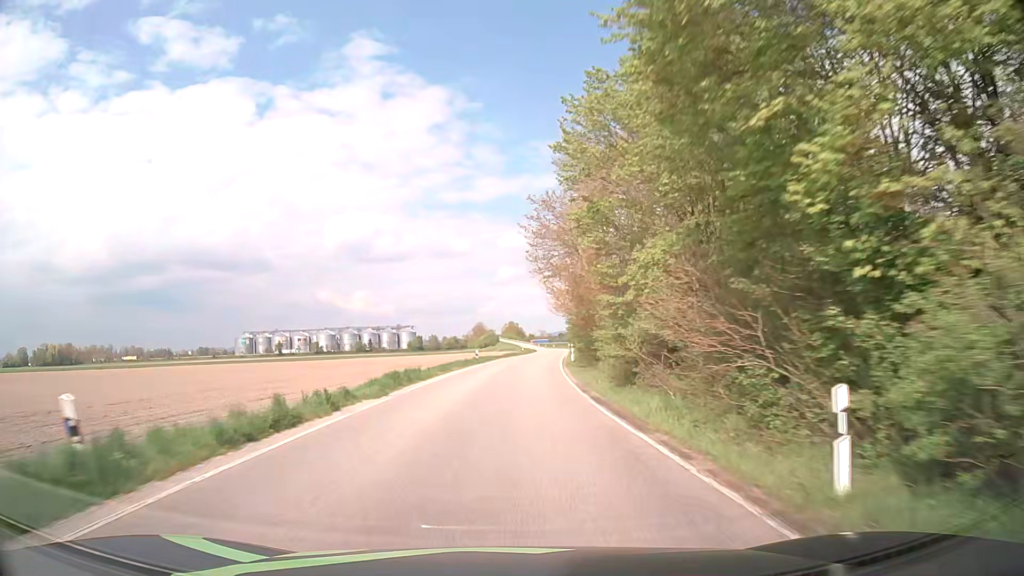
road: secondary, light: Day
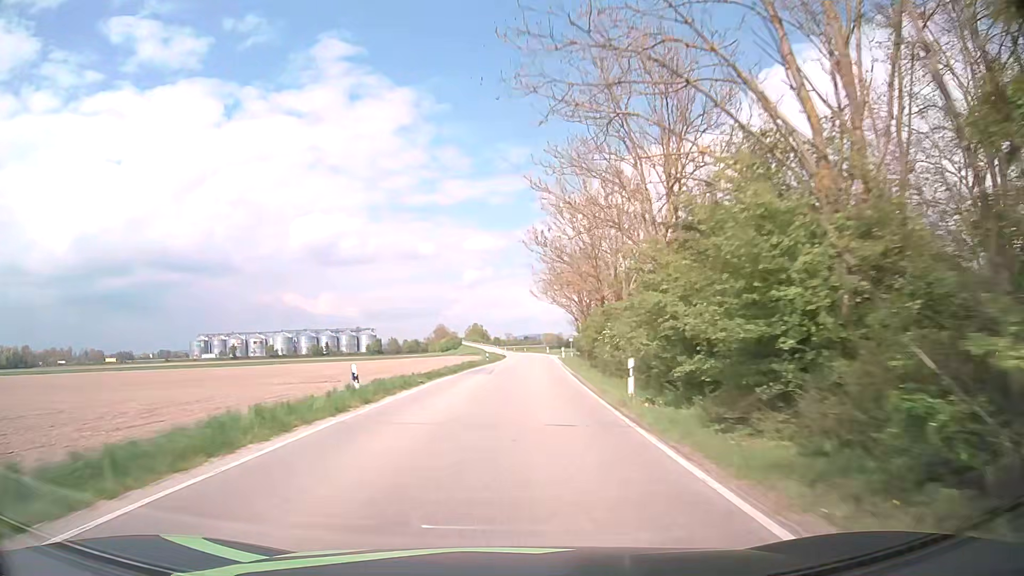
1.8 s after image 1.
(+0.7, +32.5) m; +2°
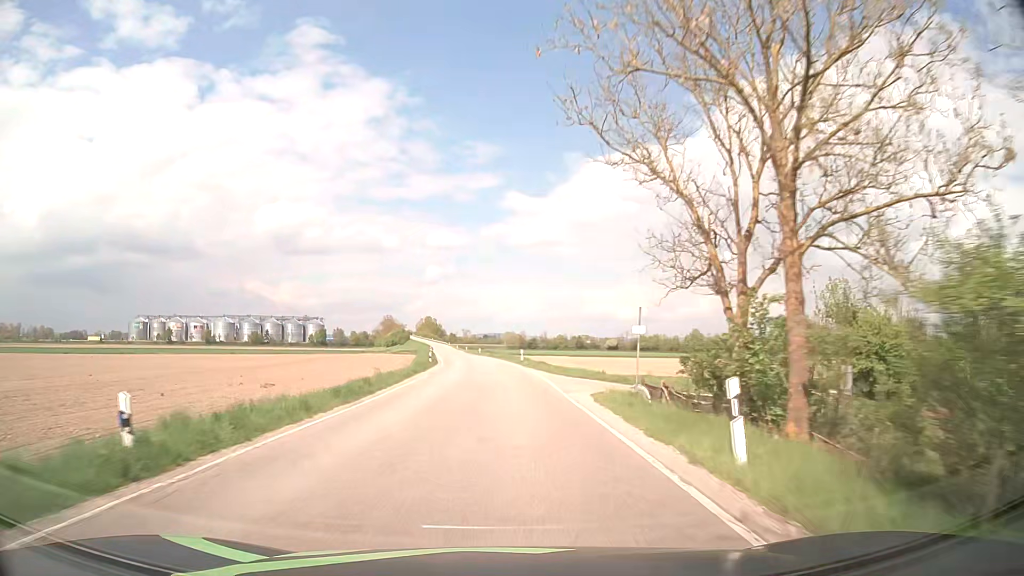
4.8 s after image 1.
(+2.5, +54.0) m; +4°
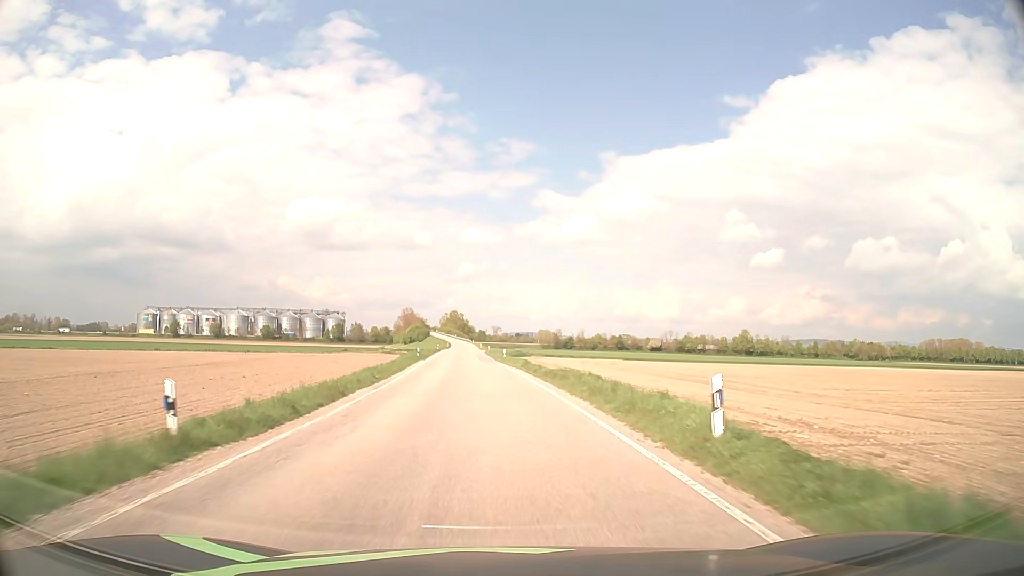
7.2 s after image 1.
(-0.9, +43.3) m; -2°
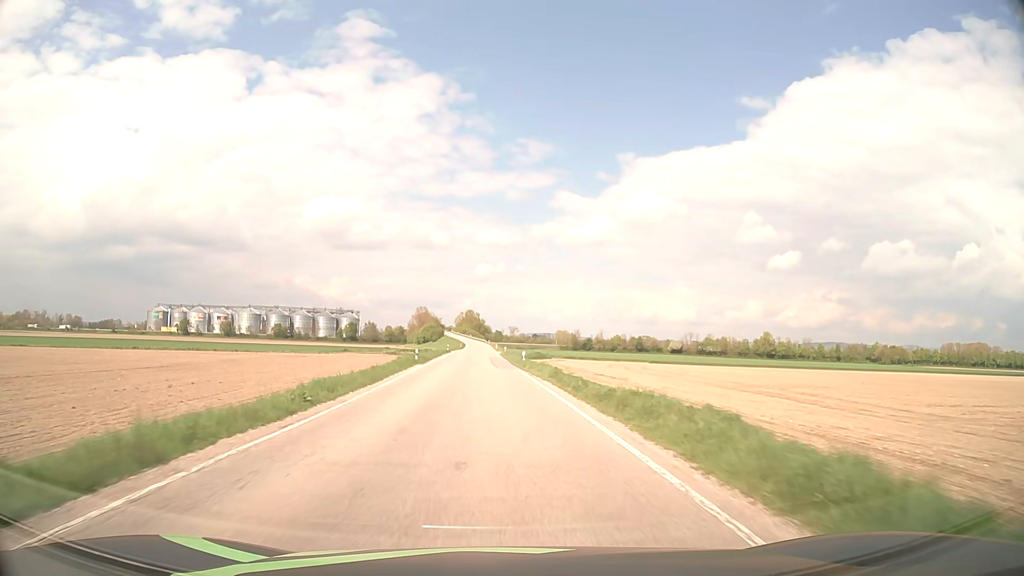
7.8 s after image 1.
(-0.2, +10.8) m; -1°
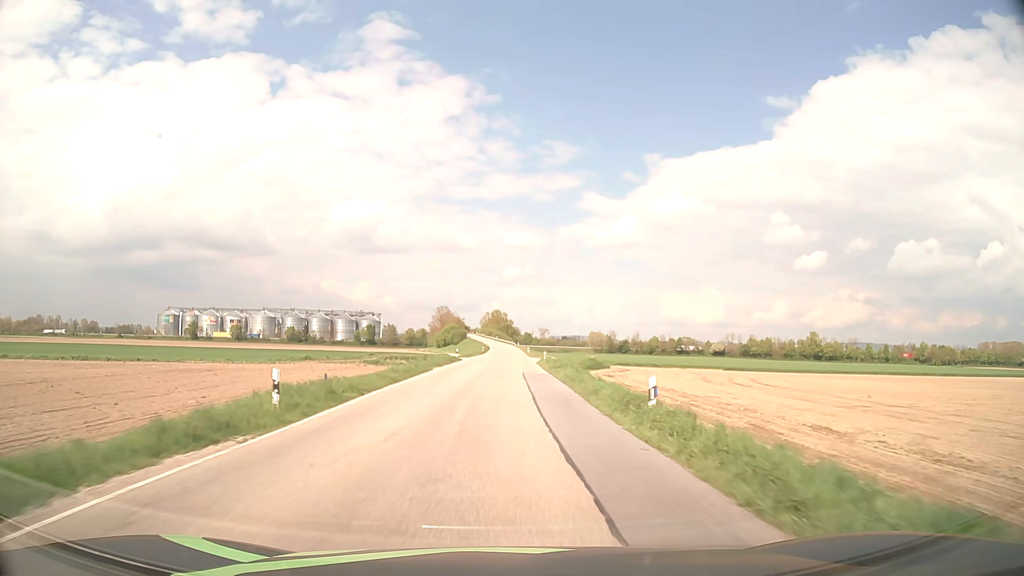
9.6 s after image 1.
(-1.0, +32.5) m; -2°
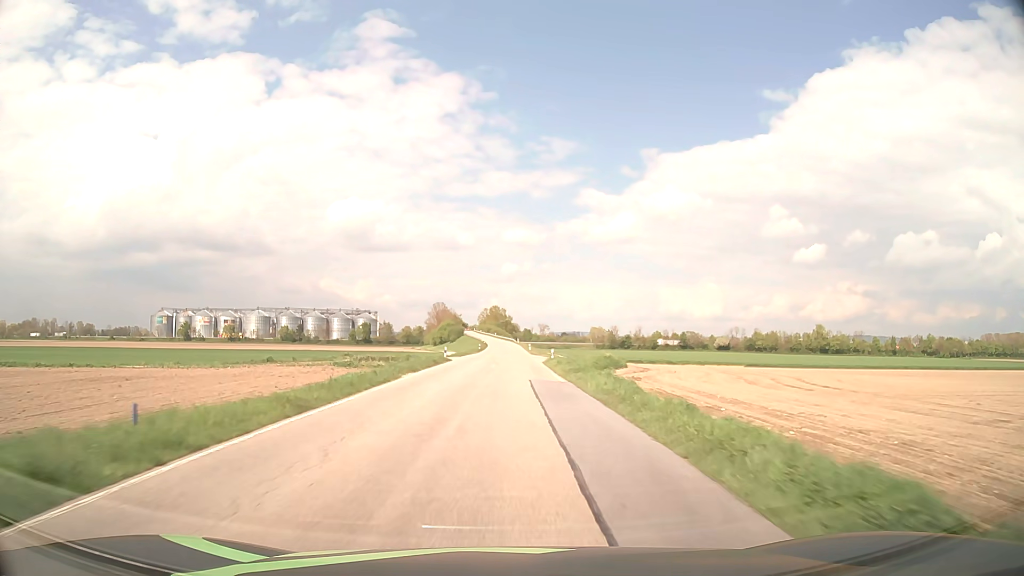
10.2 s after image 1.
(0.0, +10.8) m; 0°
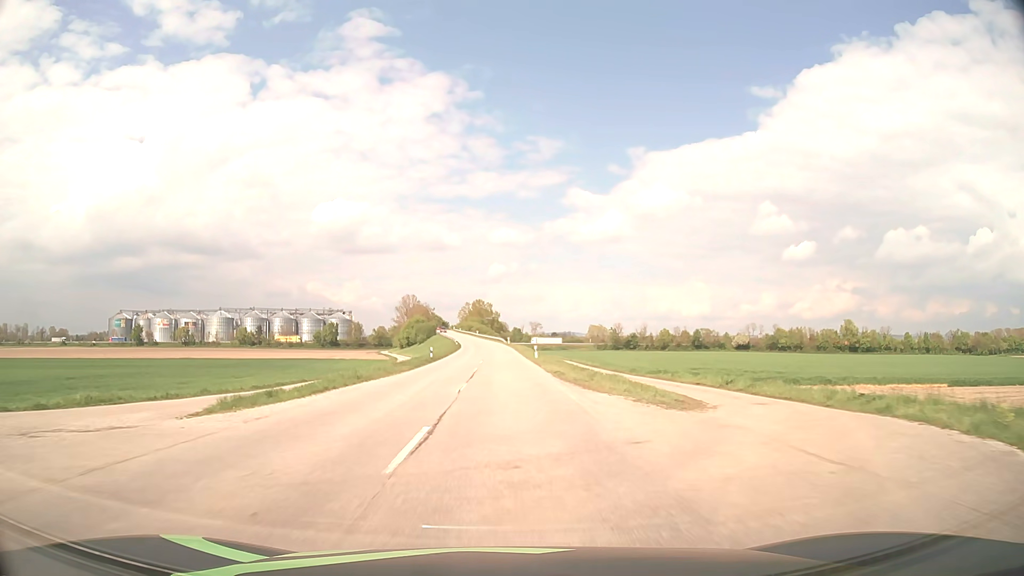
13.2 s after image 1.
(+0.6, +54.1) m; +1°
(0, +10) (0, +20) (0, +30) (0, +40) (0, +50) (0, +60) (-1, +70) (-1, +80) (-1, +90) (-2, +100) m
